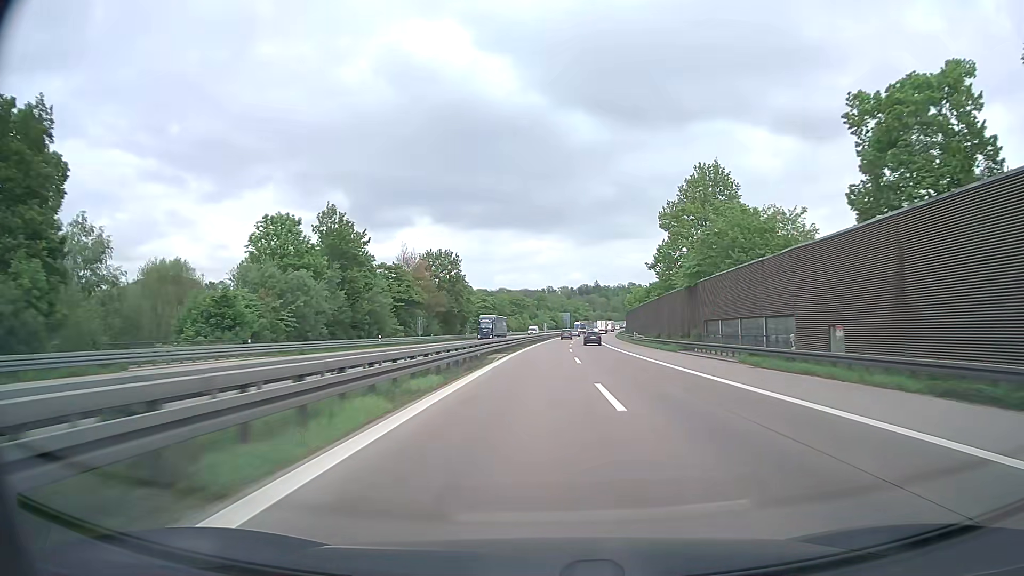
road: motorway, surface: asphalt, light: Day
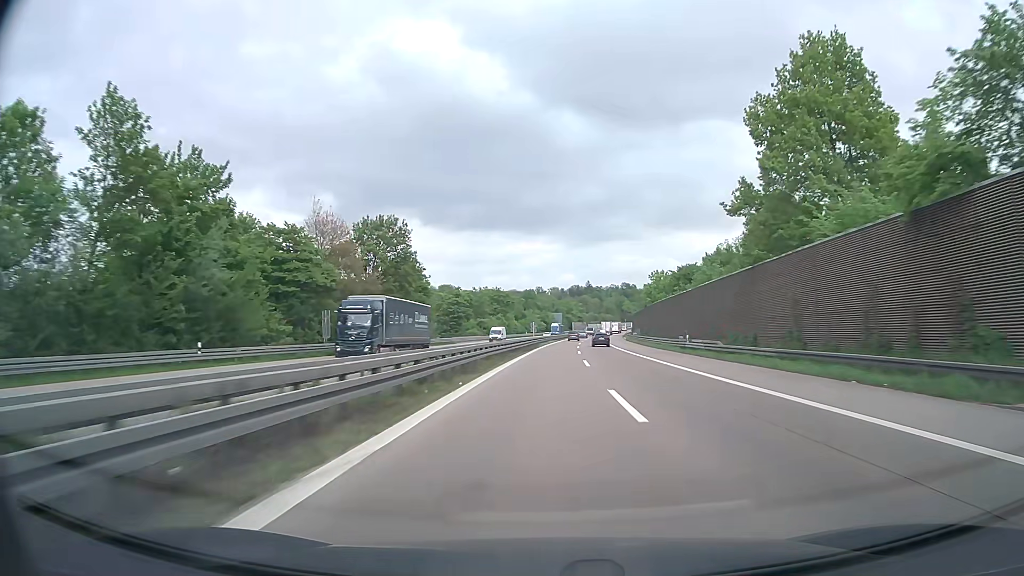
(+0.4, +37.2) m; +1°
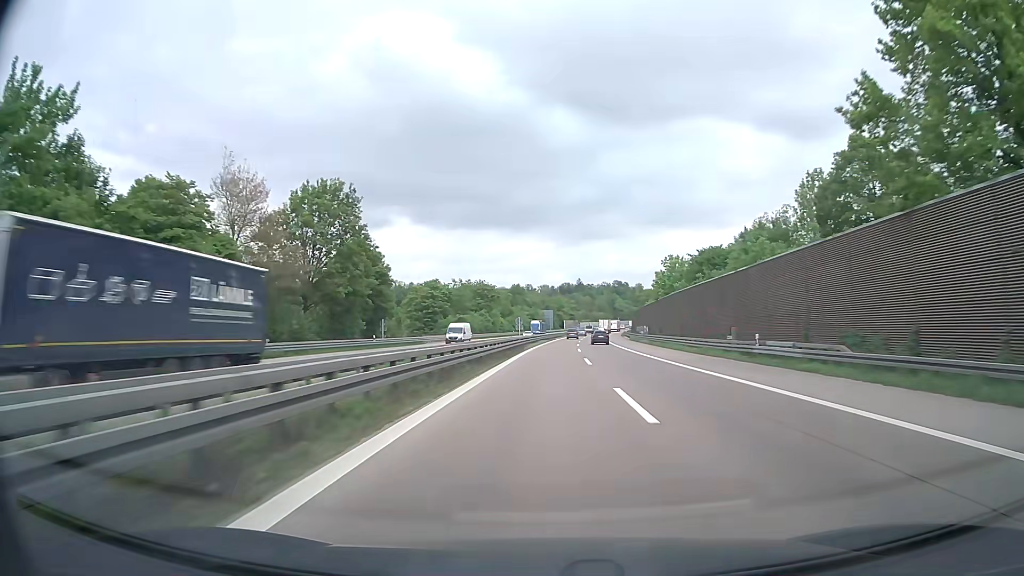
(+0.1, +18.7) m; +1°
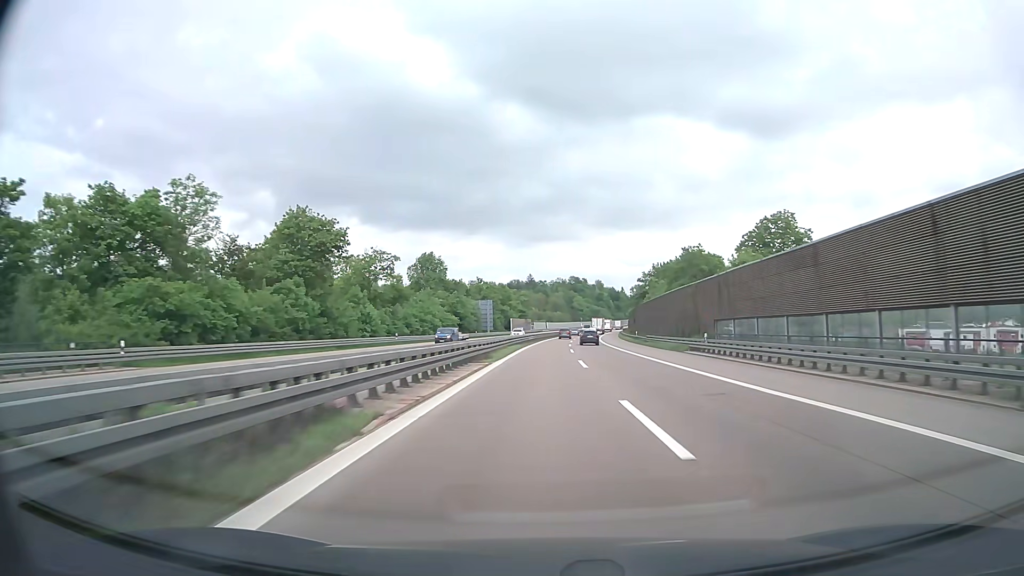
(+3.3, +92.8) m; +4°
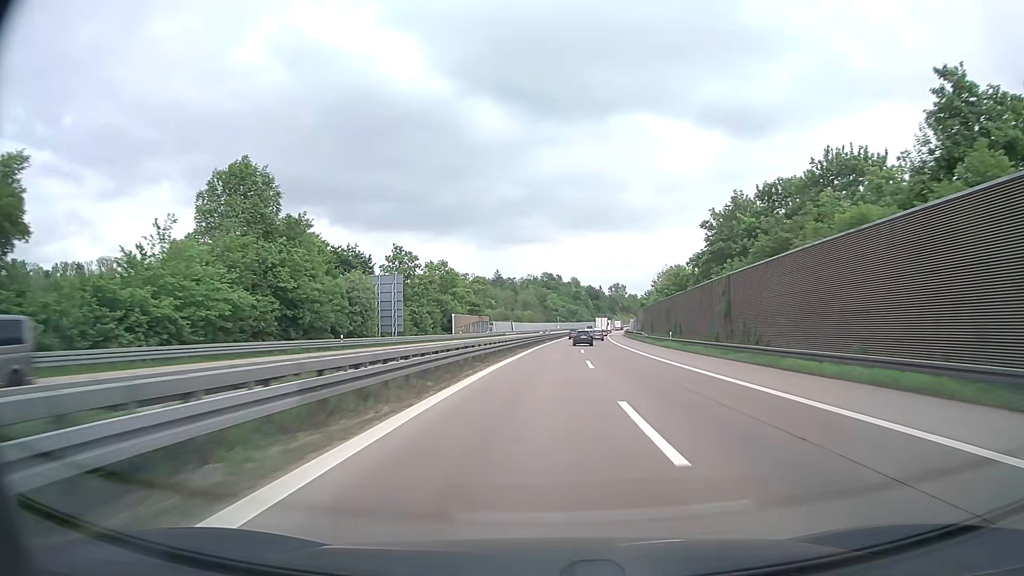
(+1.6, +72.5) m; +2°
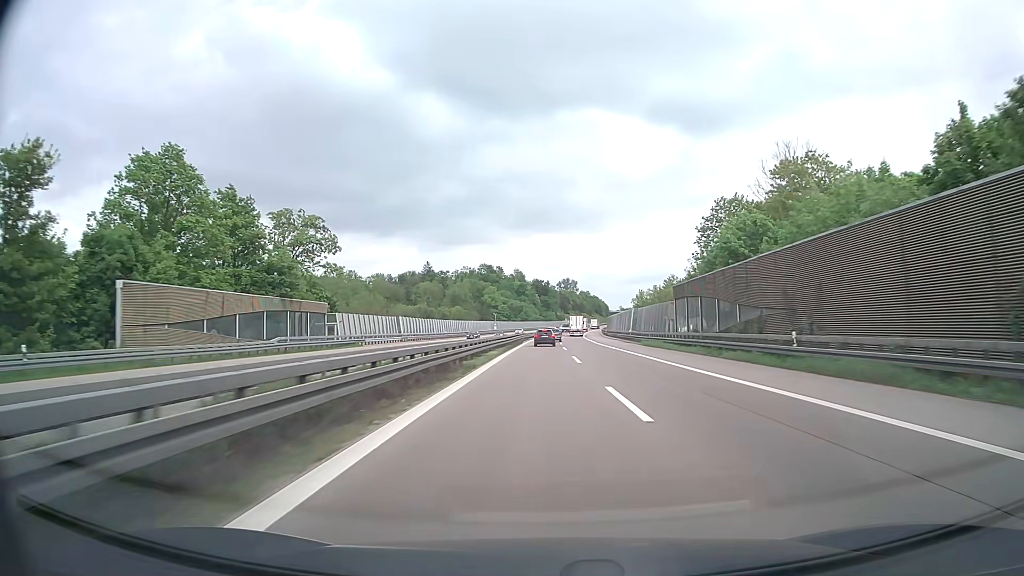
(+3.6, +86.7) m; +5°
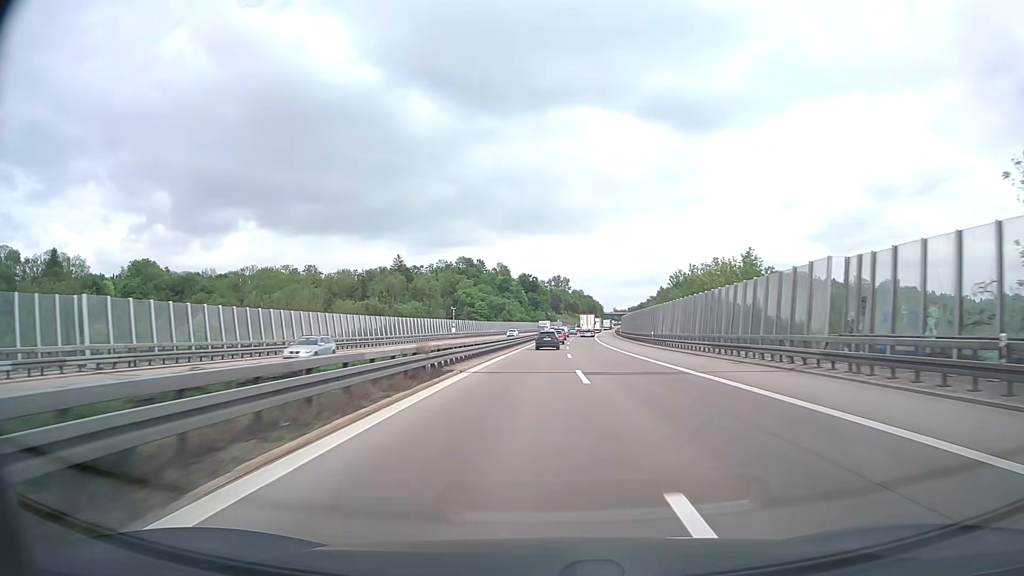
(+0.8, +64.3) m; +1°
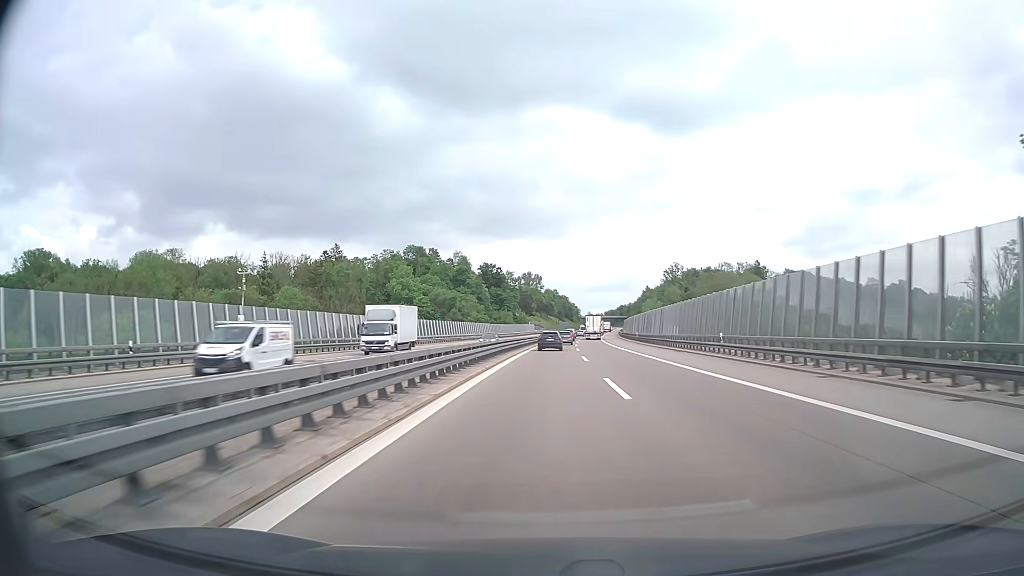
(+1.2, +75.6) m; +3°
(0, +10) (0, +20) (0, +30) (+1, +40) (+1, +50) (+1, +60) (+2, +70) (+2, +80) (+3, +90) (+4, +100) m
